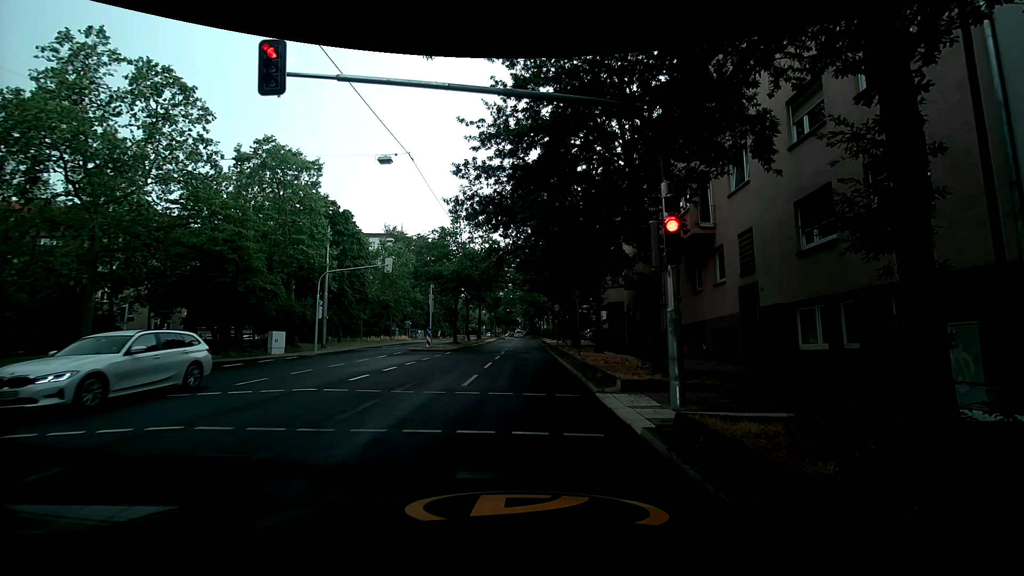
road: secondary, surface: asphalt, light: Day
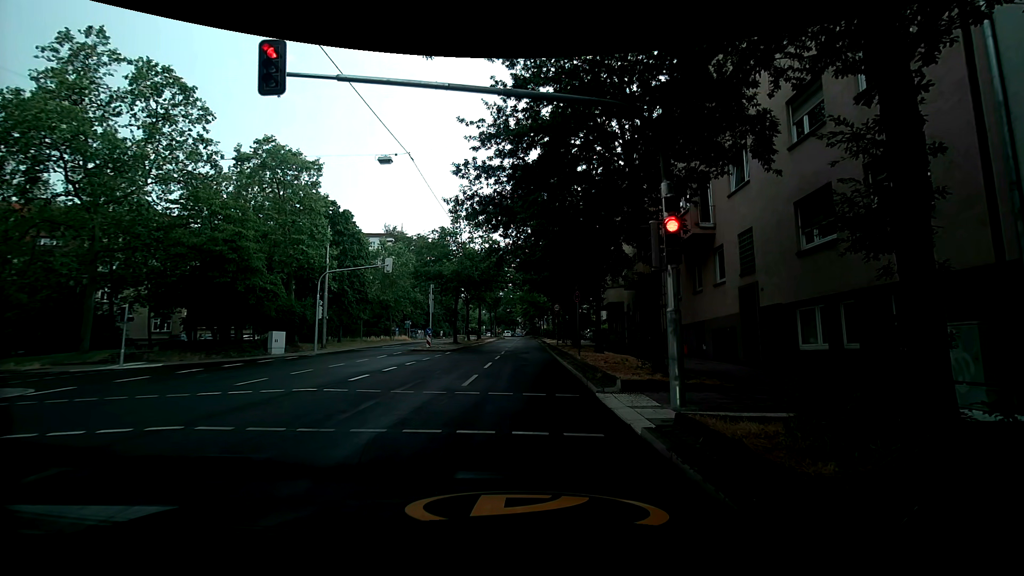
(0.0, 0.0) m; 0°
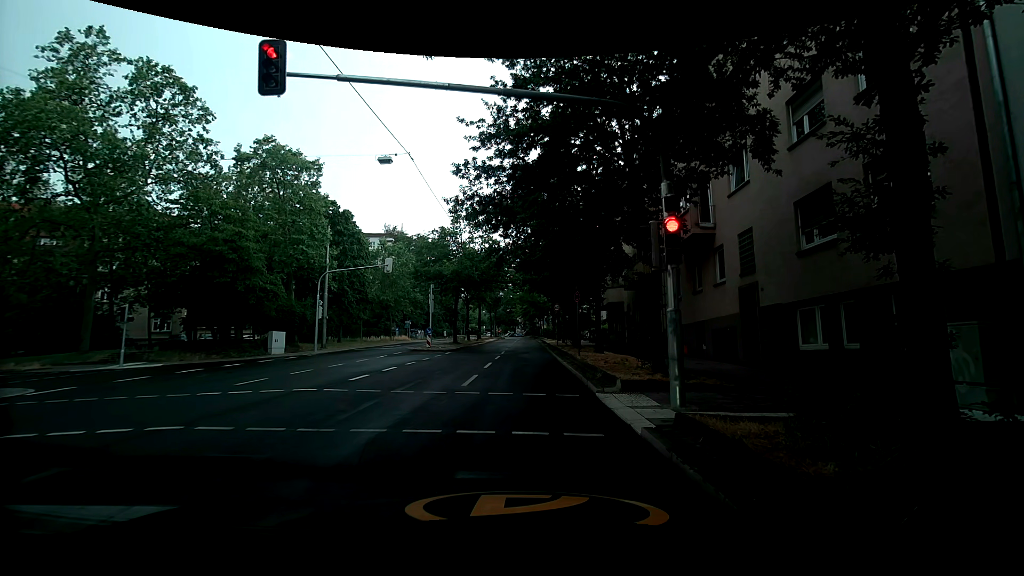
(0.0, 0.0) m; 0°
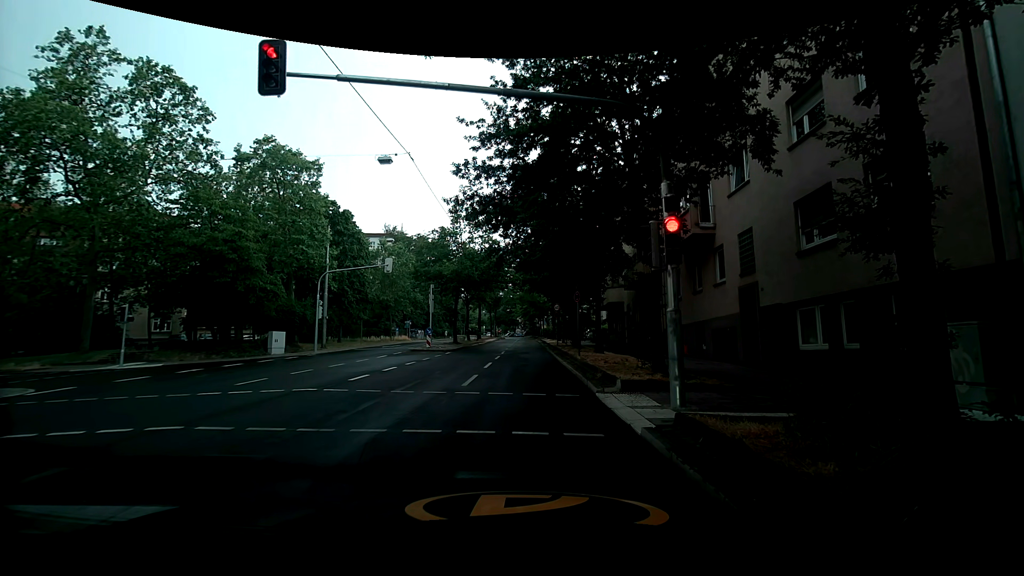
(0.0, 0.0) m; 0°
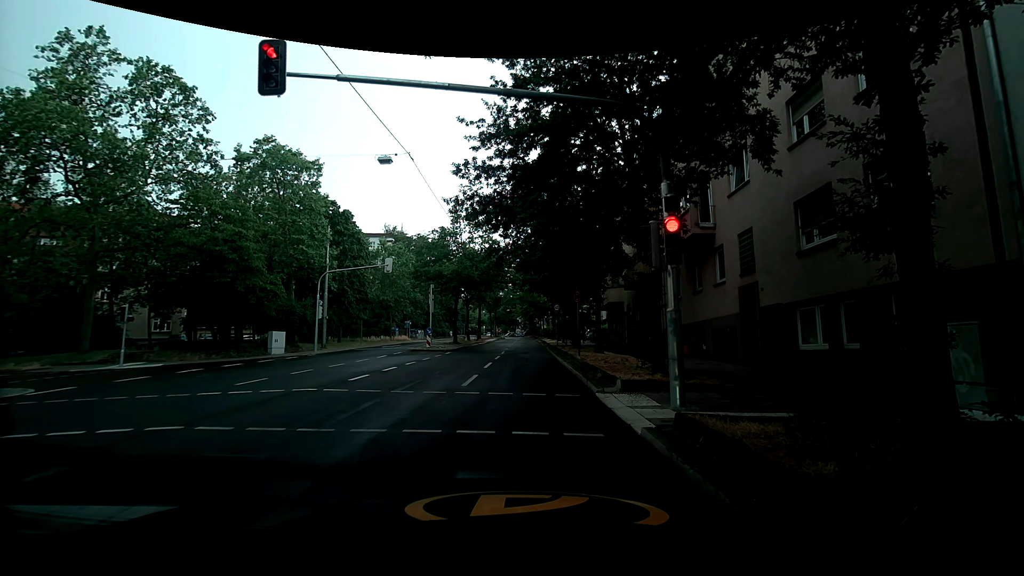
(0.0, 0.0) m; 0°
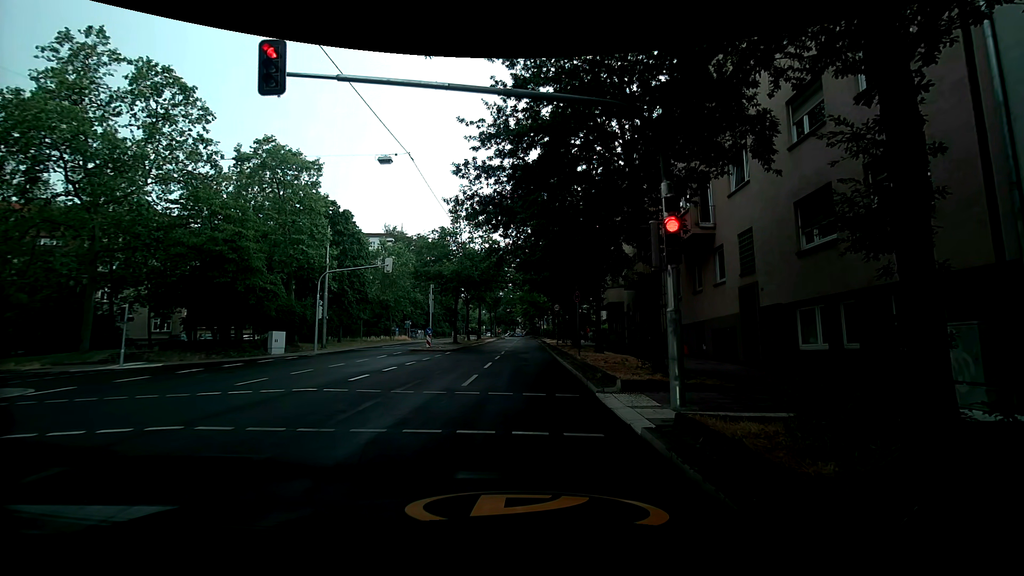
(0.0, 0.0) m; 0°
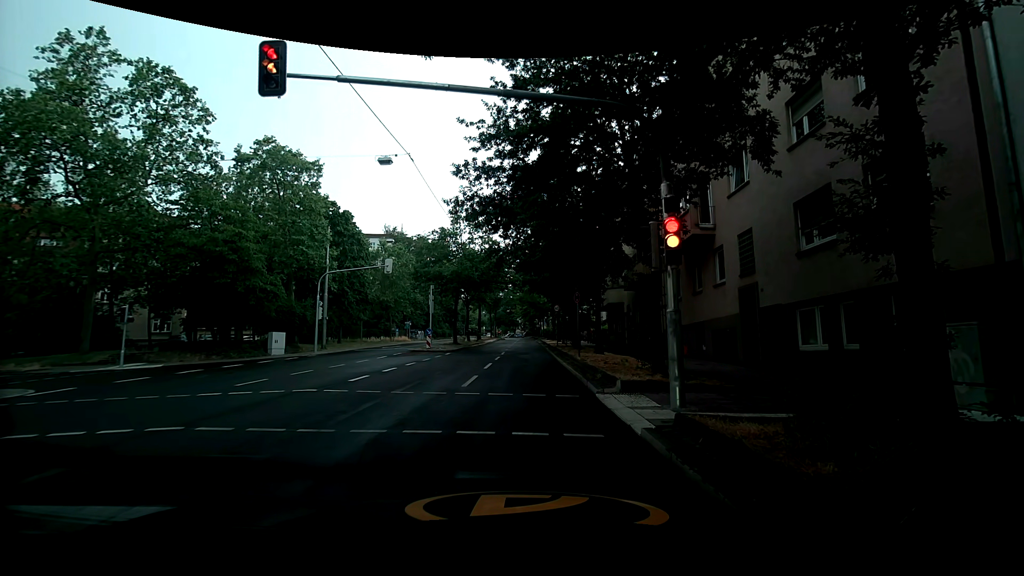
(0.0, 0.0) m; 0°
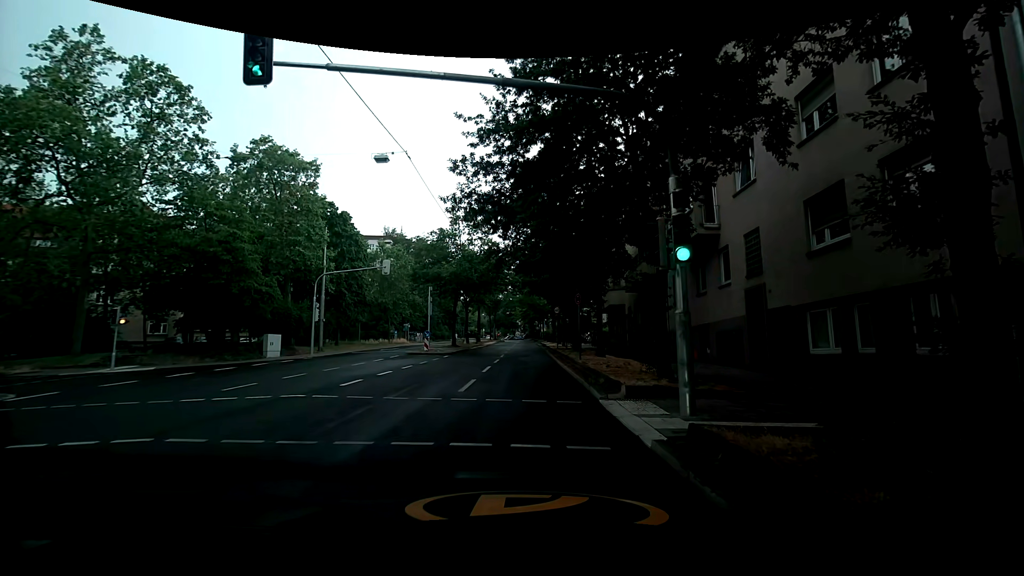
(0.0, +0.6) m; 0°
